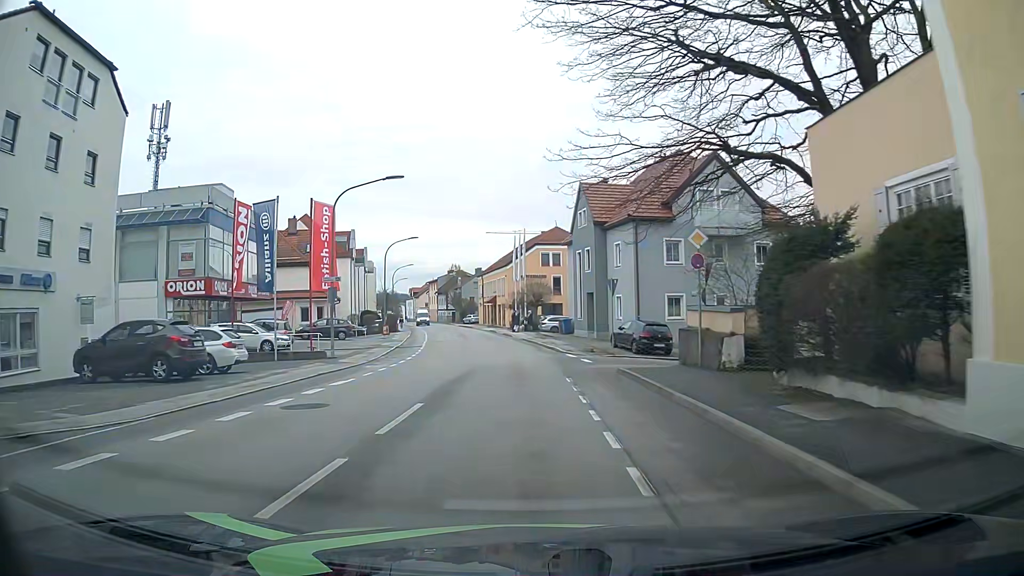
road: tertiary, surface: asphalt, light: Day
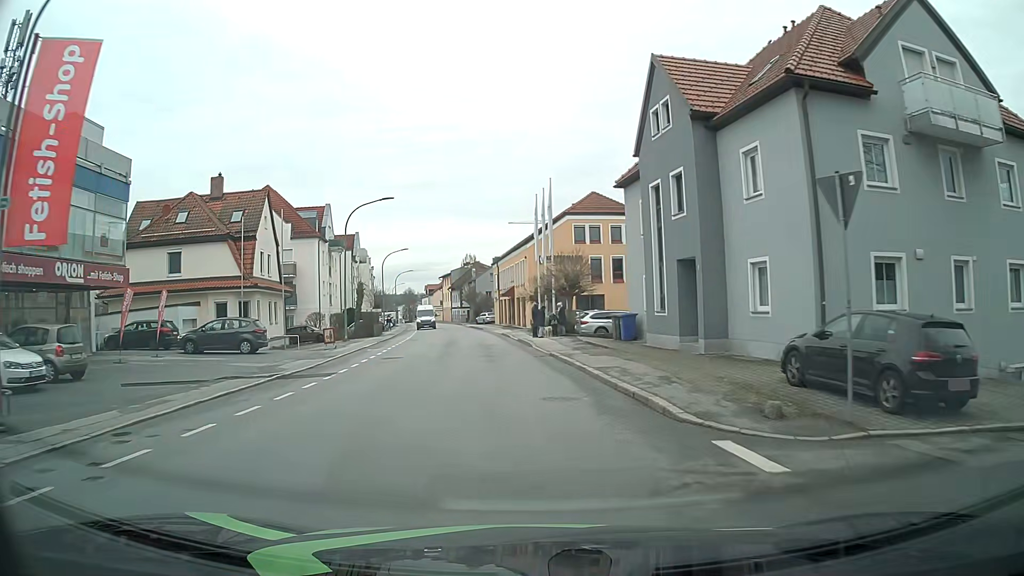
(-0.3, +20.7) m; -2°
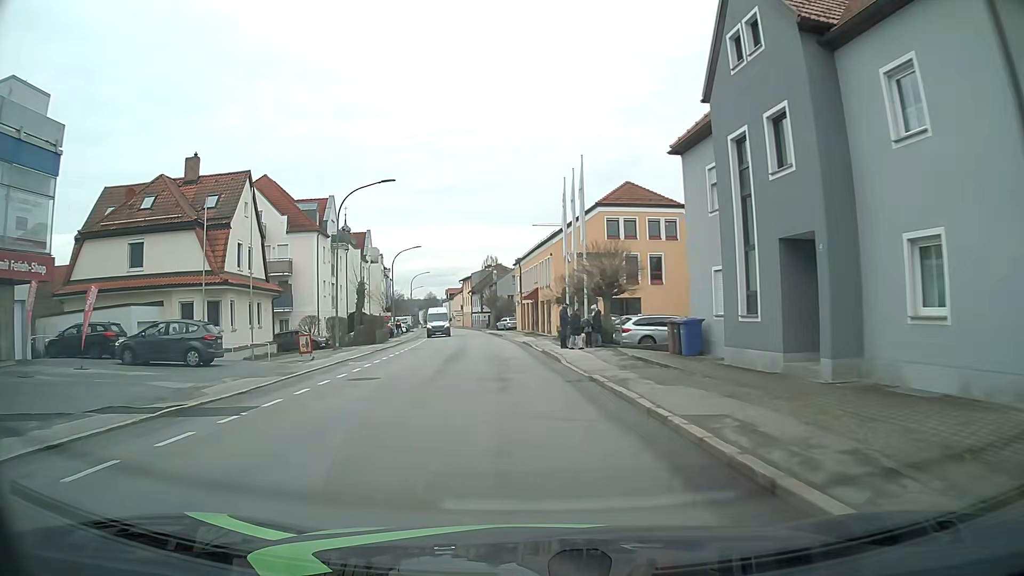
(-0.2, +6.9) m; -3°
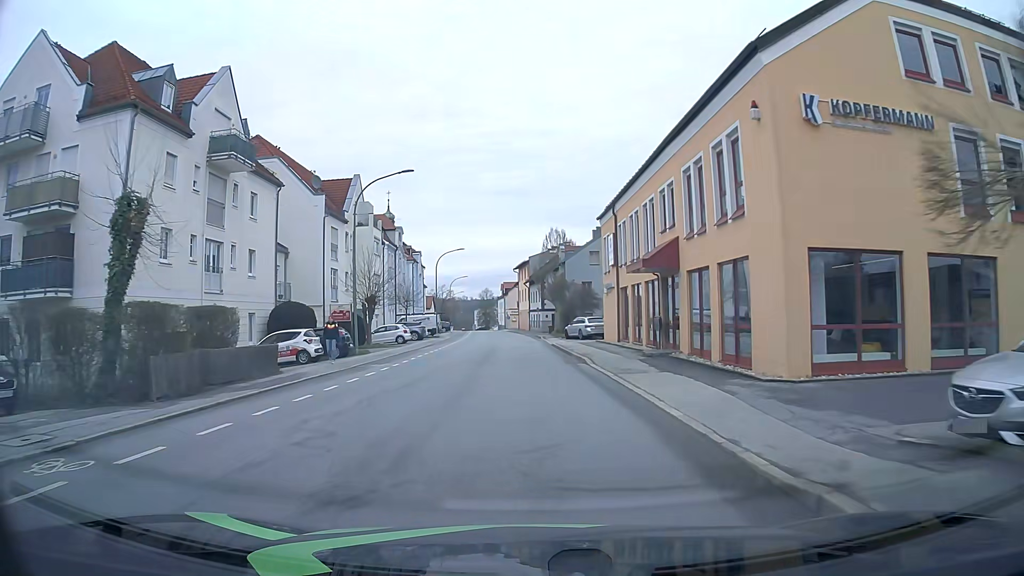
(-1.8, +34.0) m; -5°
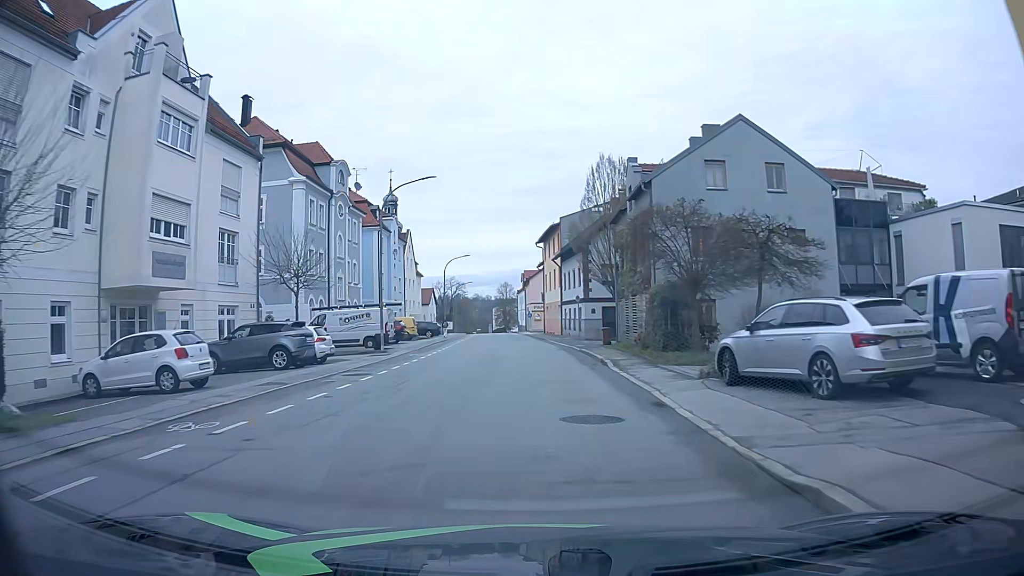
(-0.8, +34.2) m; -3°
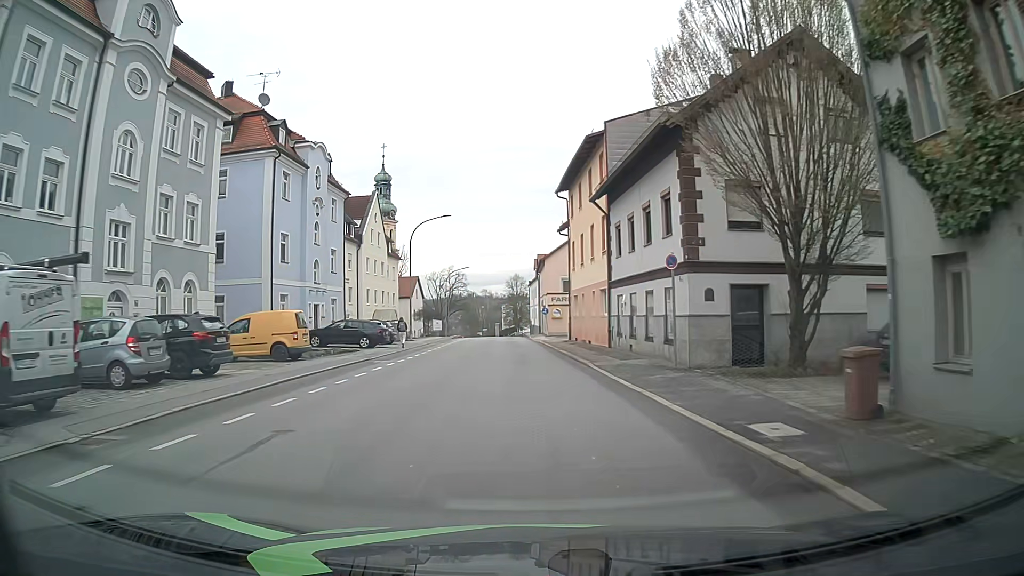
(0.0, +28.1) m; -1°
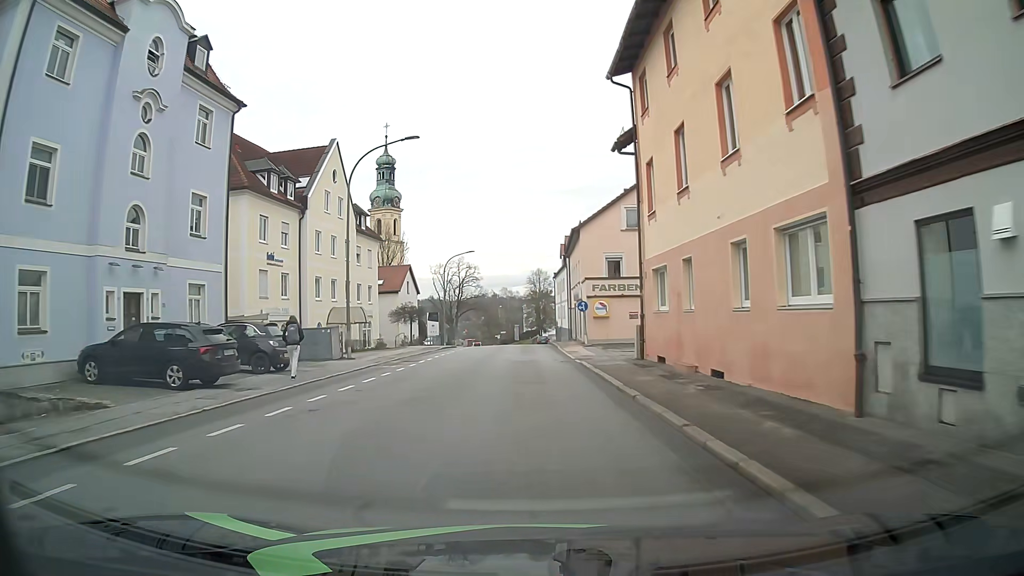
(-0.4, +21.1) m; -3°
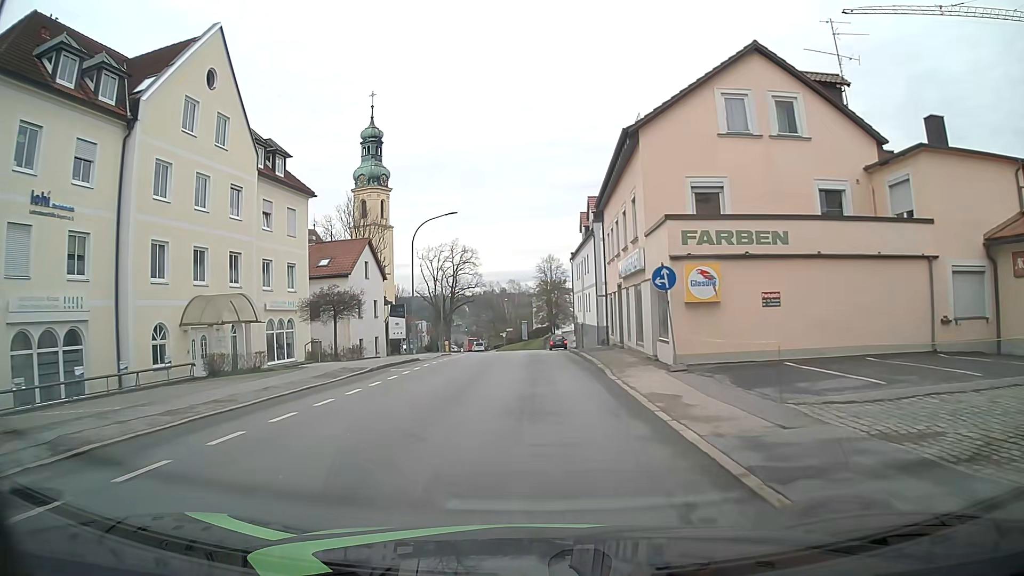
(+0.1, +20.8) m; 0°
(0, +10) (0, +20) (0, +30) (0, +40) (-1, +50) (-1, +60) (-1, +70) (-2, +80) (-3, +90) (-4, +100) m
